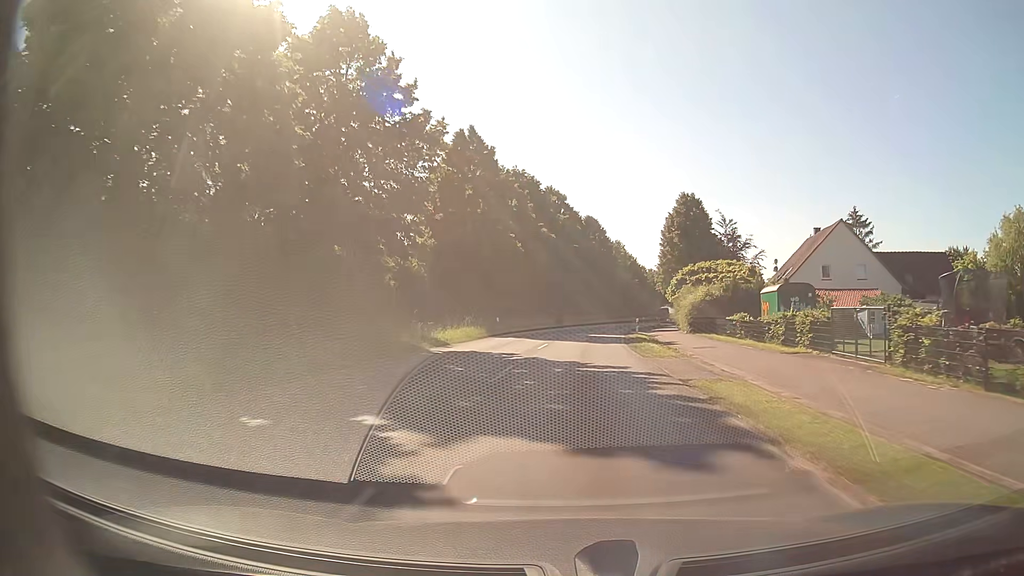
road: secondary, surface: asphalt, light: Day
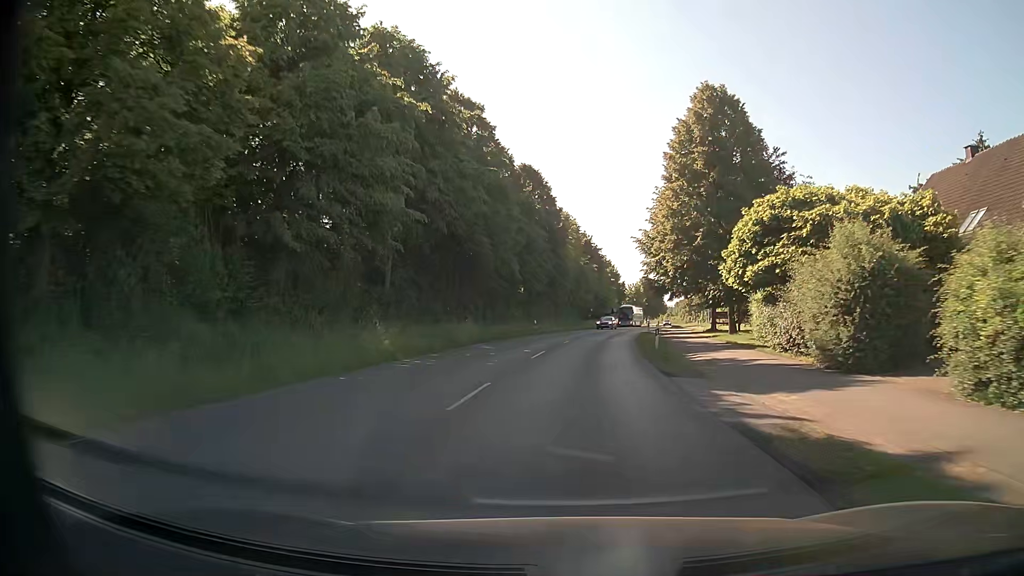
(+2.0, +39.7) m; +5°
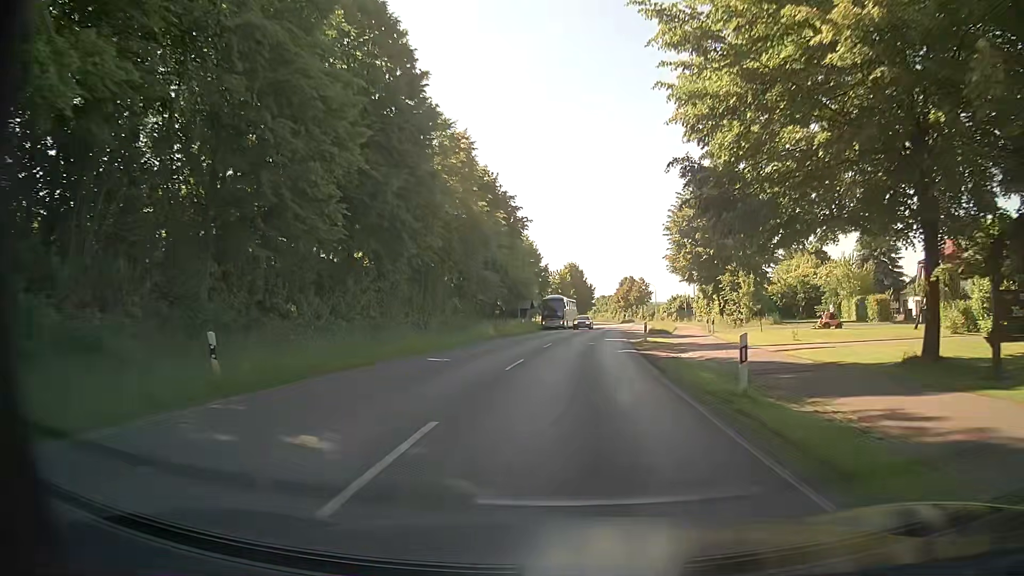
(+2.5, +41.0) m; +6°
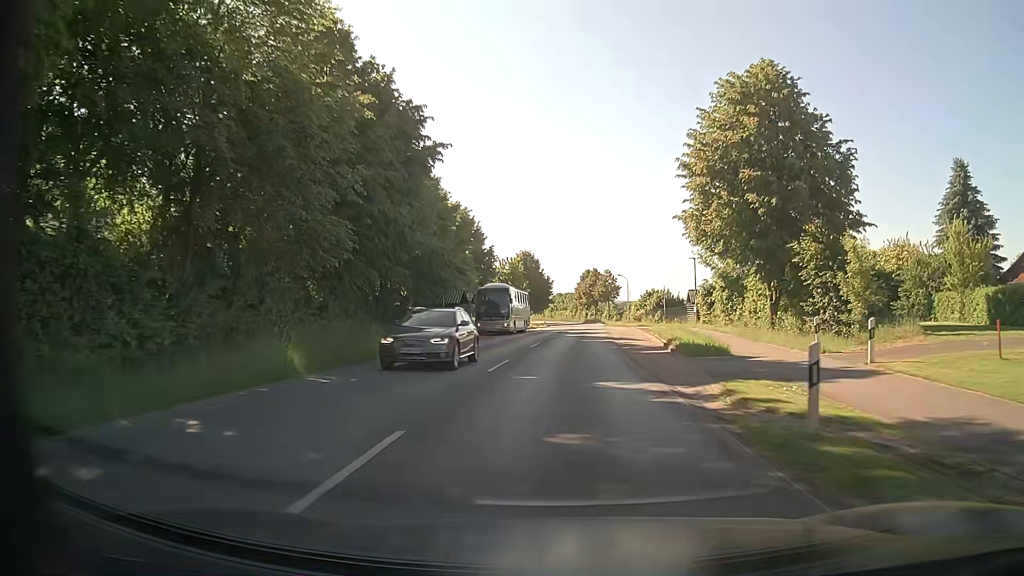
(+1.3, +24.5) m; +5°
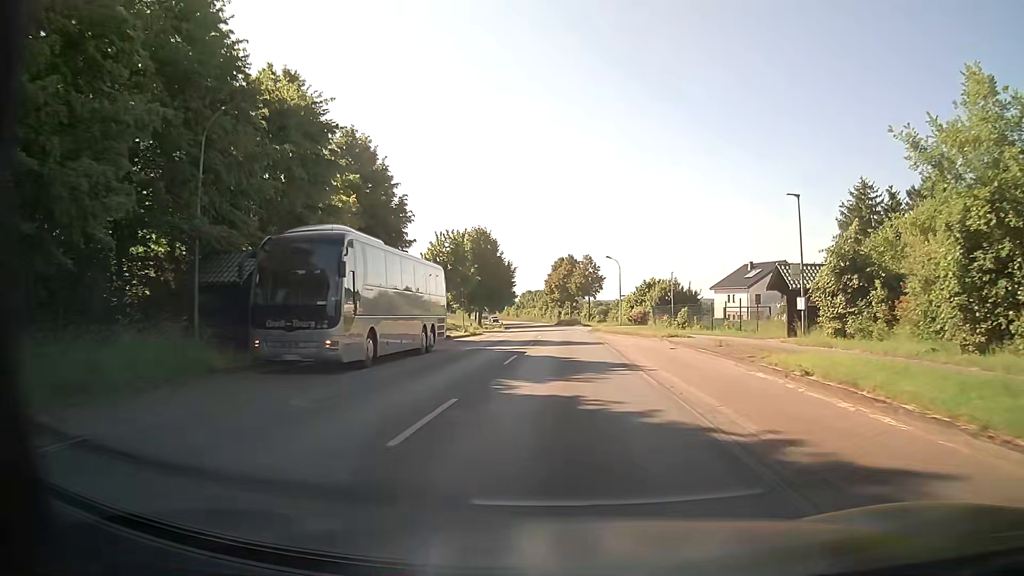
(+0.9, +32.6) m; +2°
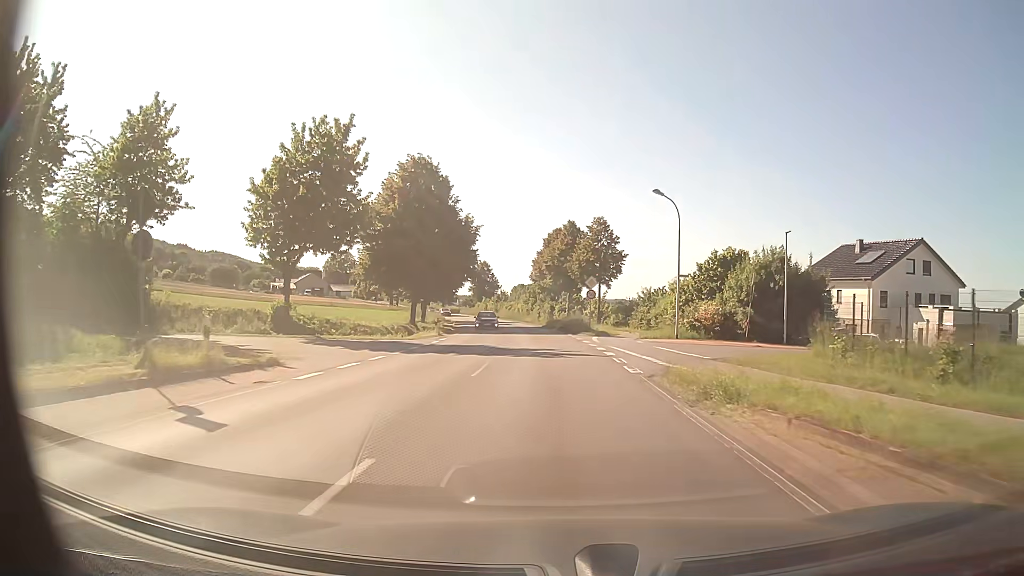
(+0.7, +40.6) m; +1°
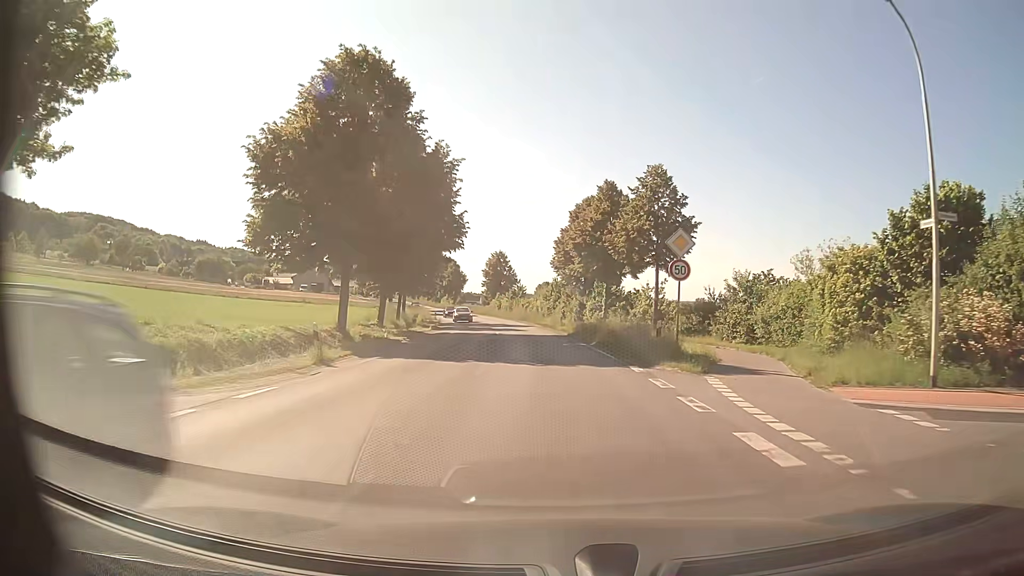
(-0.4, +24.3) m; -2°
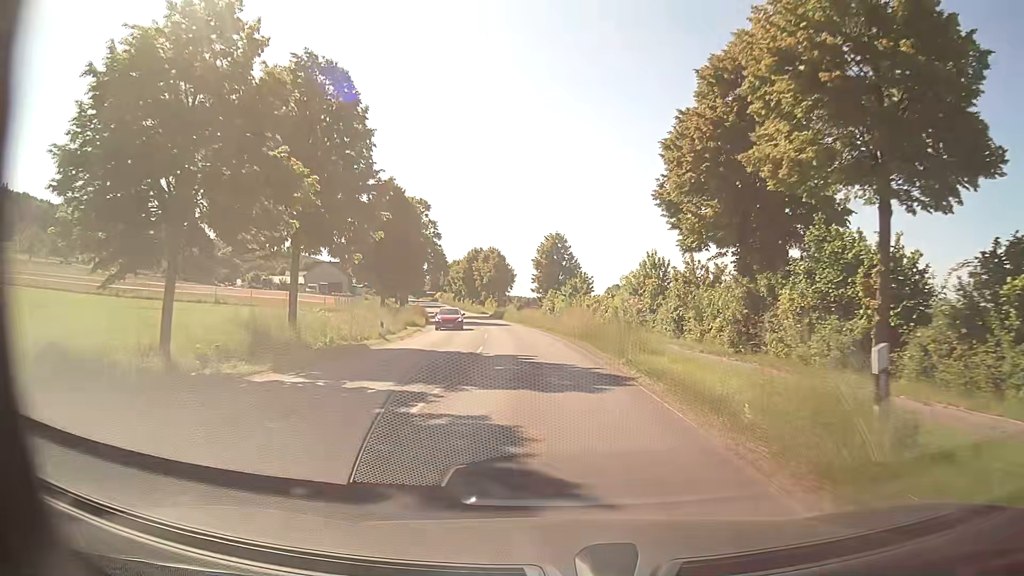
(-1.7, +40.5) m; -5°
(0, +10) (-1, +20) (-2, +30) (-3, +40) (-4, +50) (-6, +60) (-8, +69) (-10, +79) (-12, +89) (-14, +99) m
